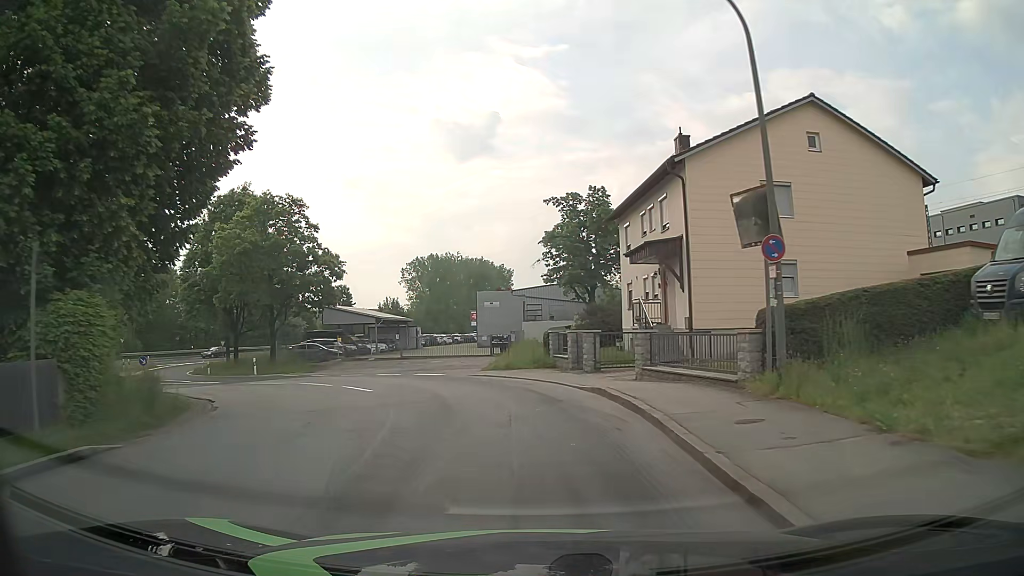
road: unclassified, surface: asphalt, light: Day
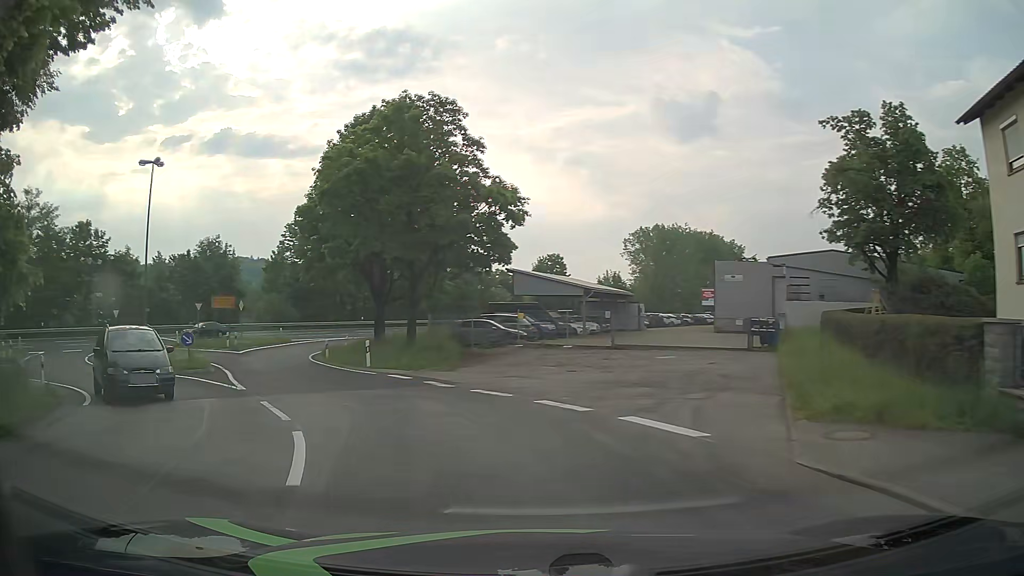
(-1.8, +16.1) m; -18°
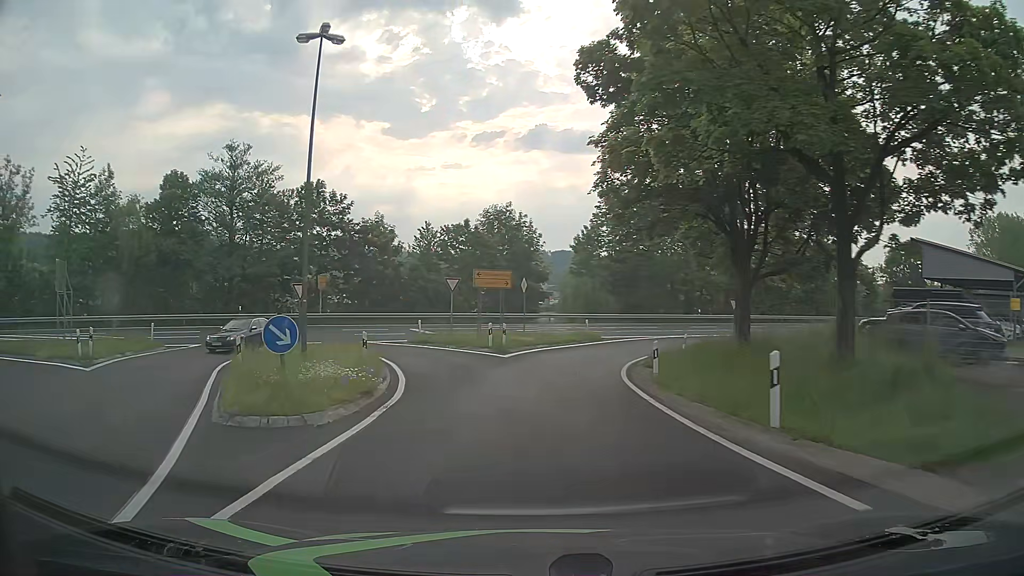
(-4.3, +16.5) m; -28°
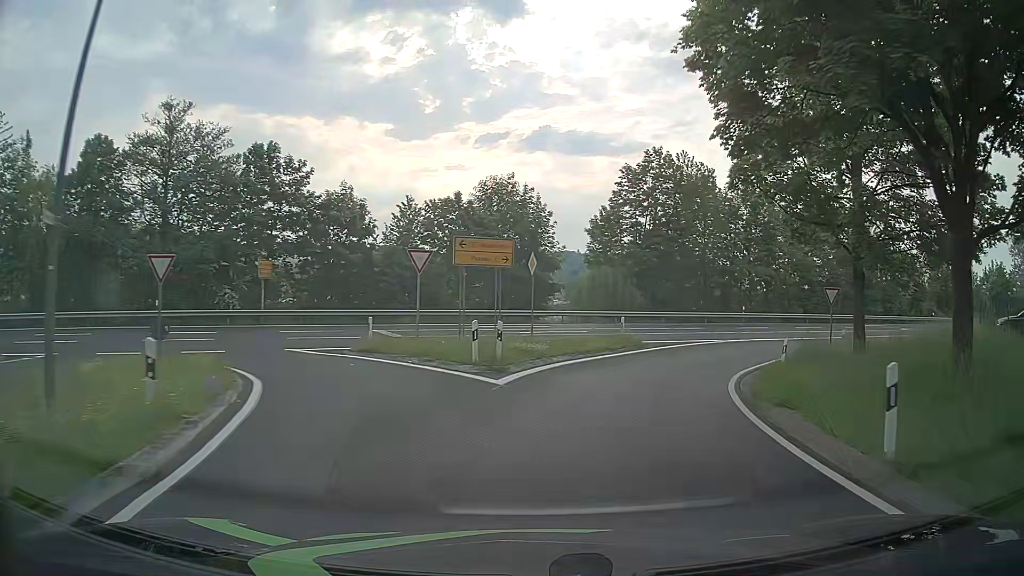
(-0.3, +12.1) m; -1°
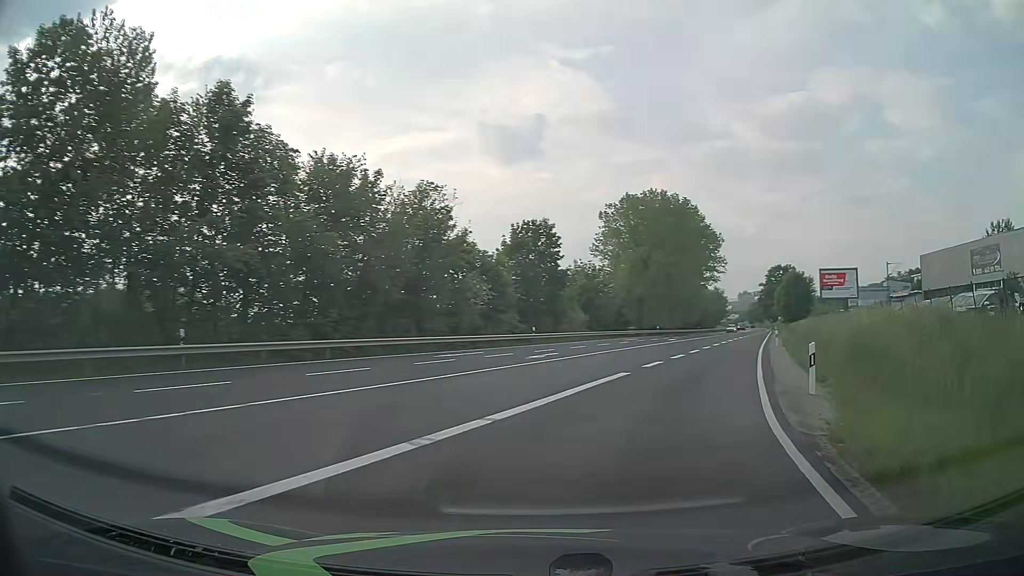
(+9.9, +28.7) m; +42°
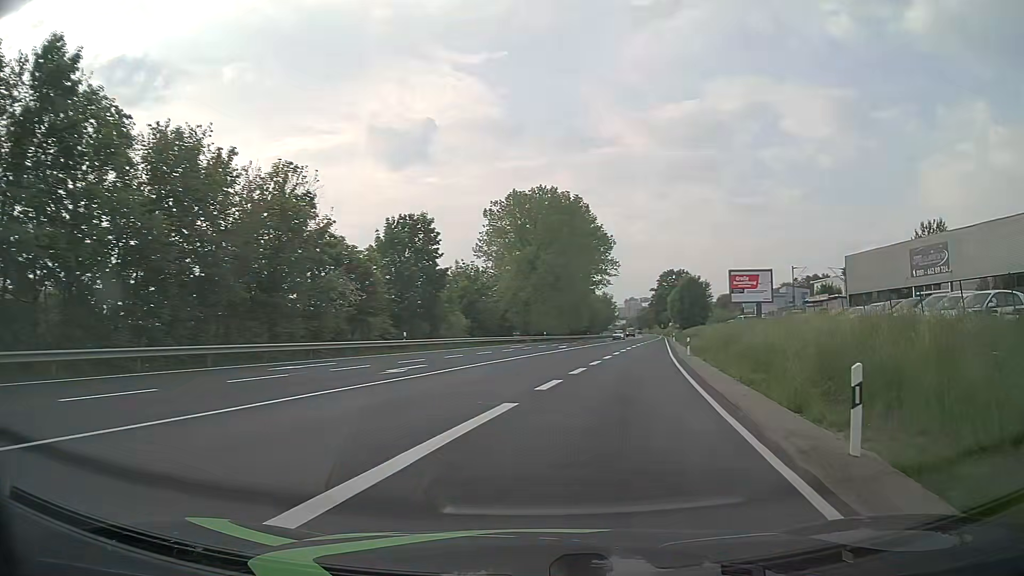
(+0.6, +6.5) m; +11°
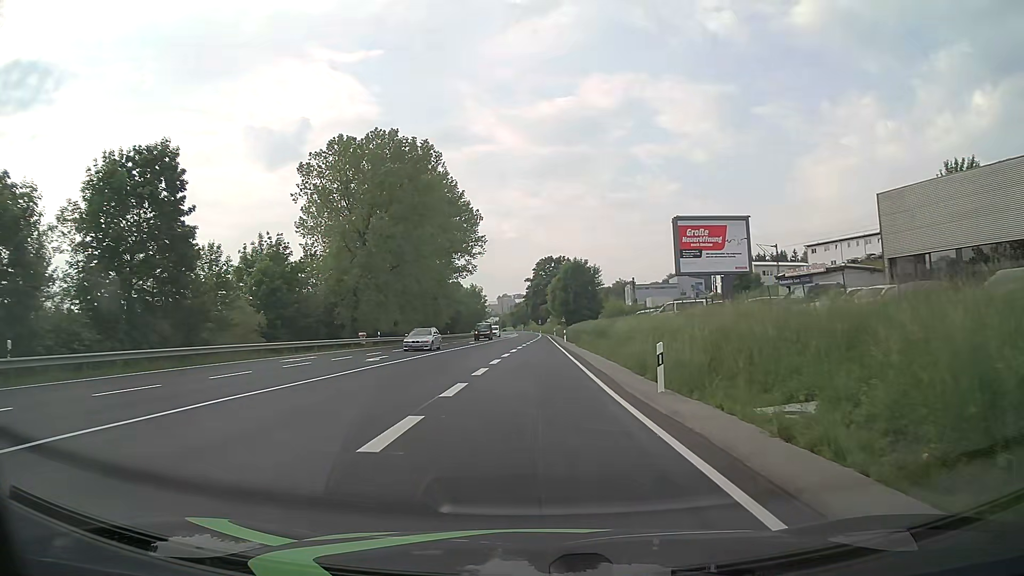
(+3.8, +25.7) m; +11°
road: primary
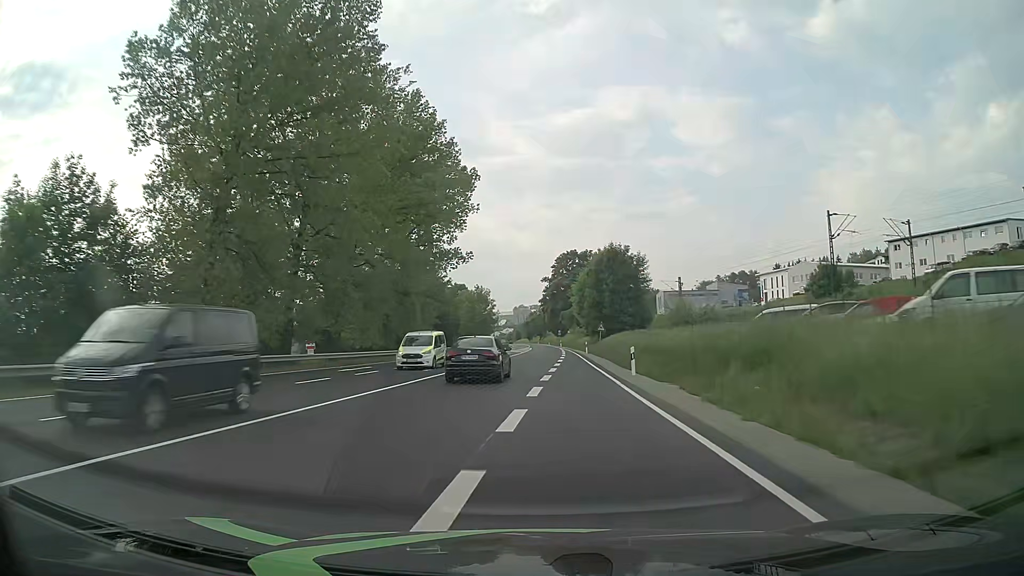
(-0.3, +34.8) m; -1°
(0, +10) (0, +20) (0, +30) (0, +40) (0, +50) (+1, +60) (+1, +70) (+1, +80) (+1, +90) (+1, +100) m
